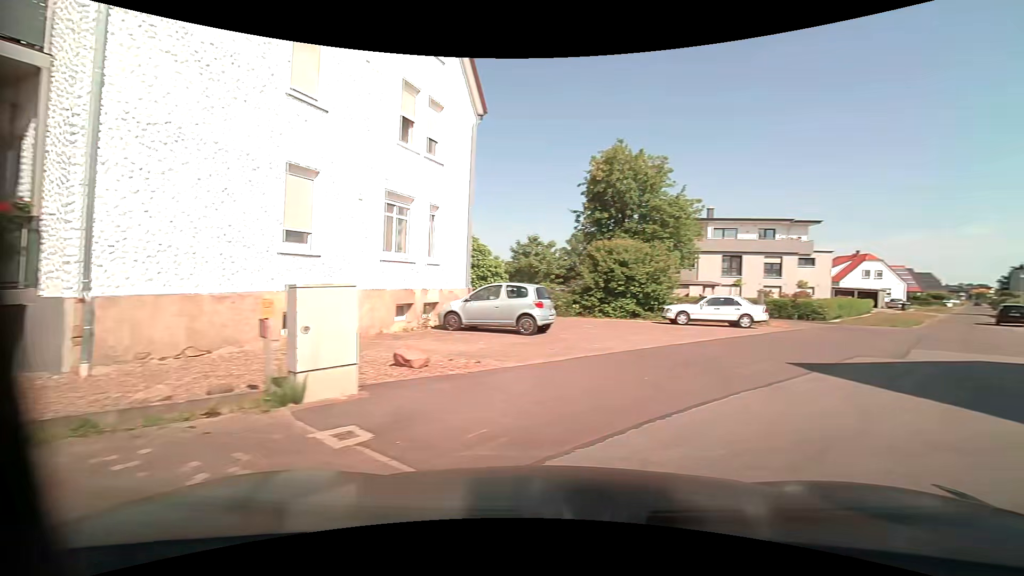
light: Day
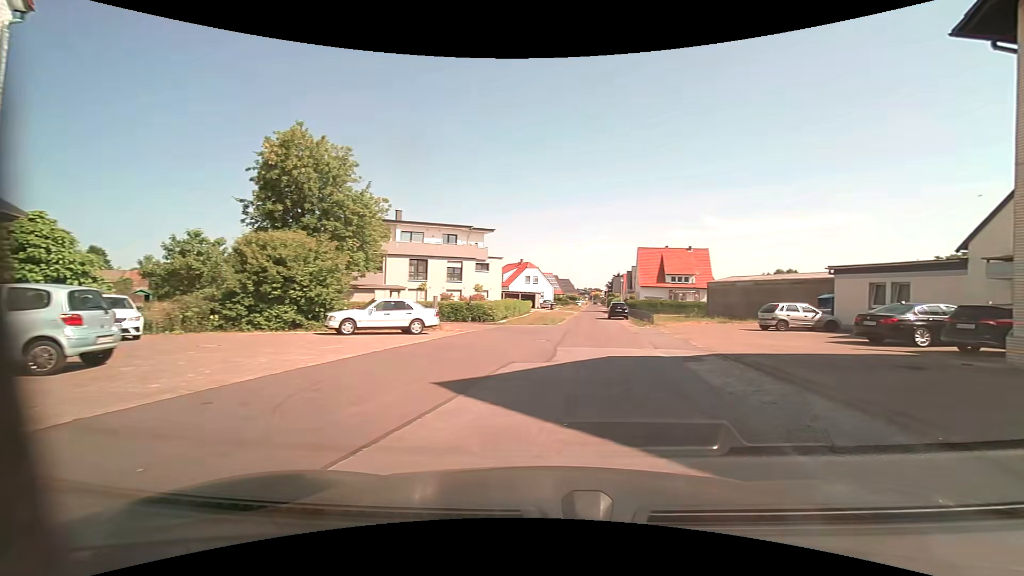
(+1.2, +4.0) m; +33°
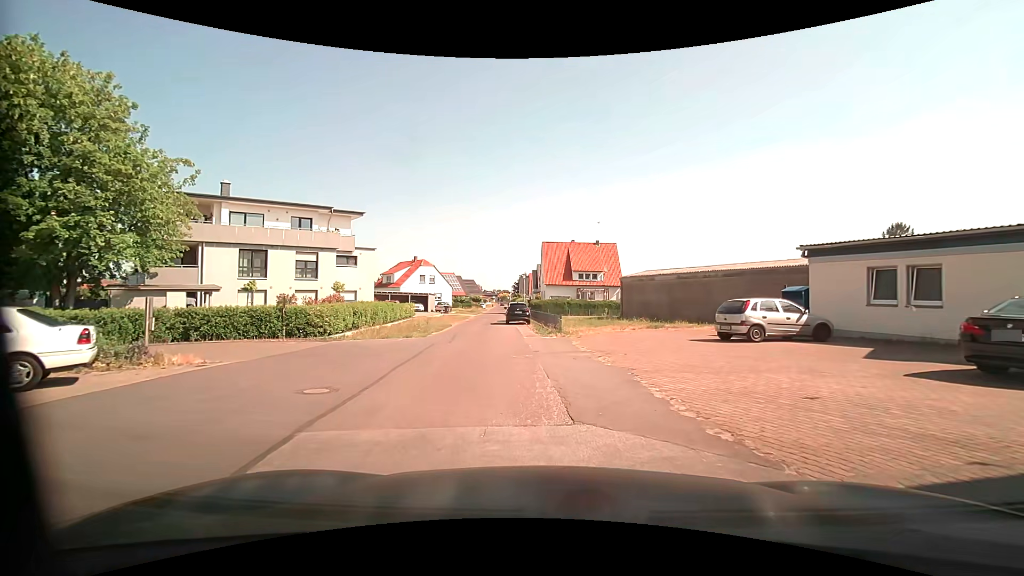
(+1.9, +11.0) m; +10°
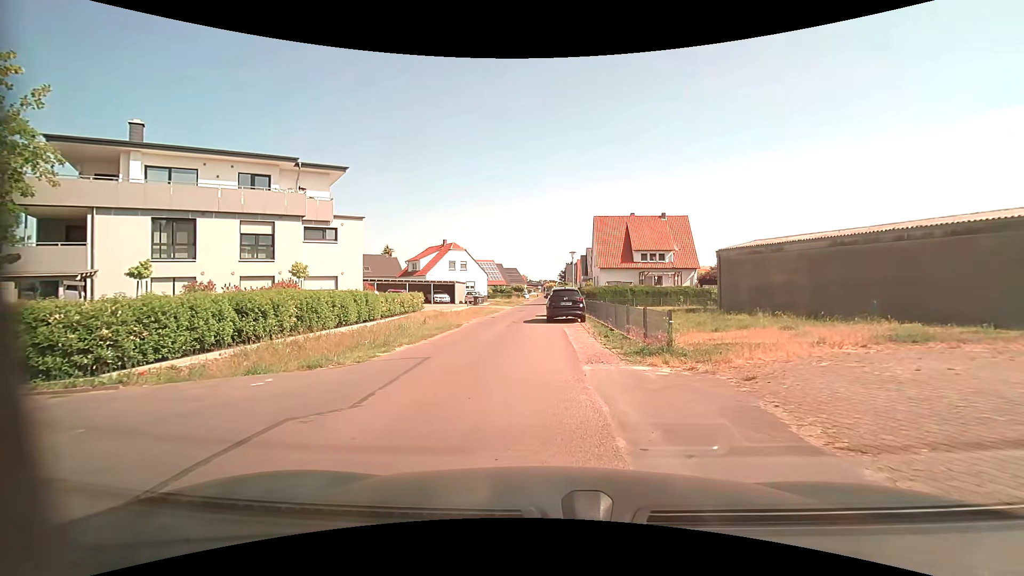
(-0.3, +13.4) m; -3°
